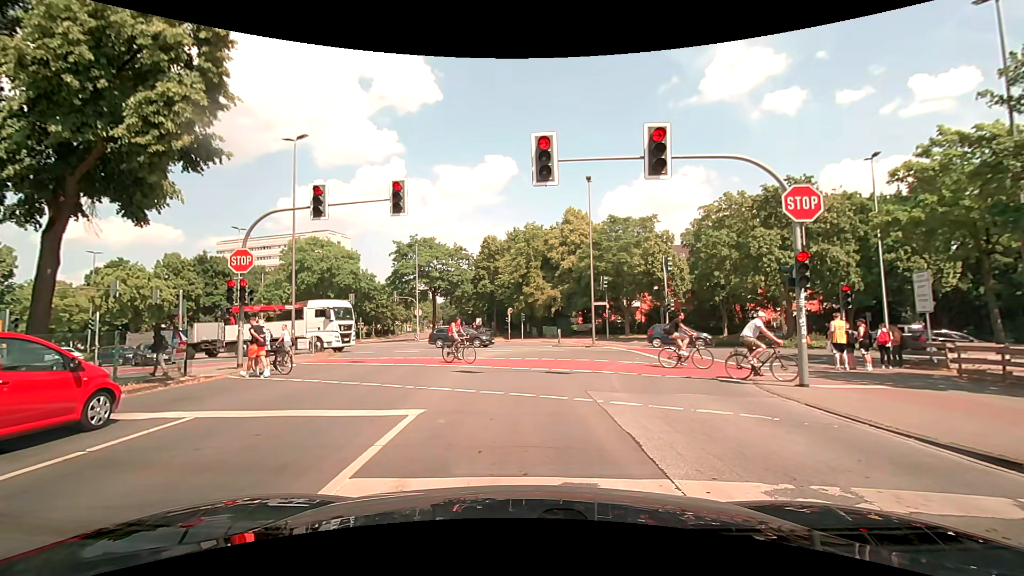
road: secondary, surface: asphalt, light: Day
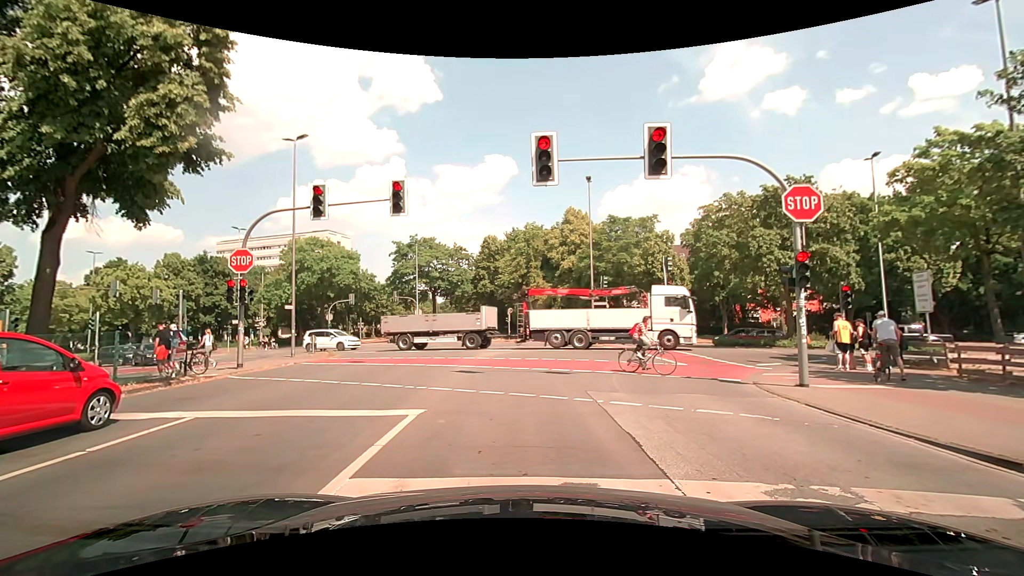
(0.0, 0.0) m; 0°
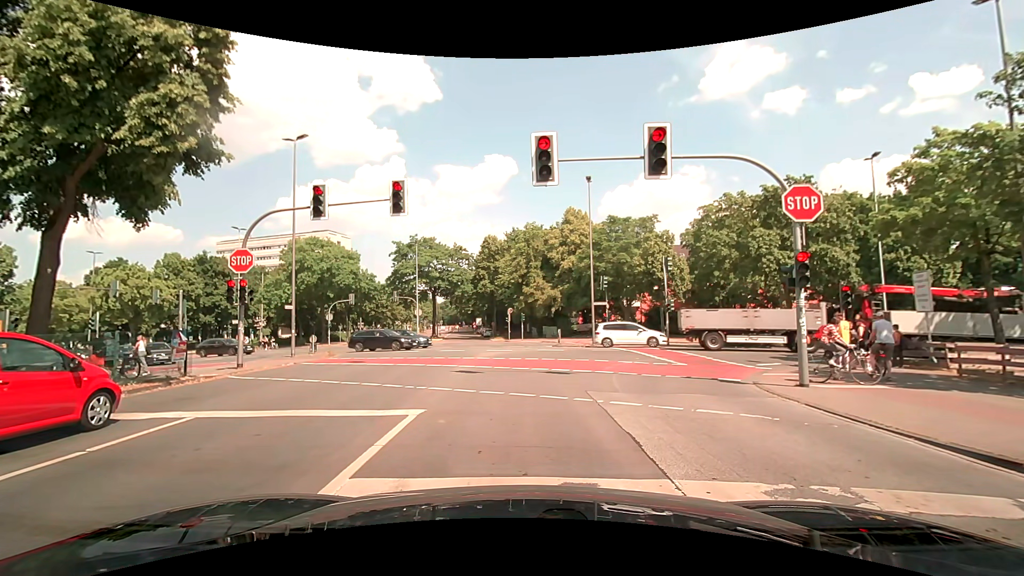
(0.0, 0.0) m; 0°
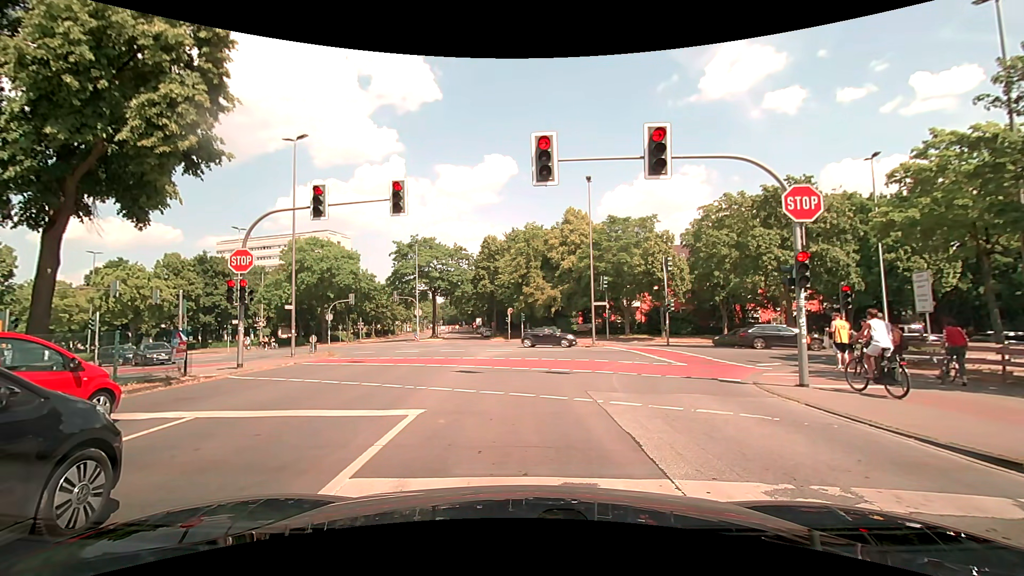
(0.0, 0.0) m; 0°
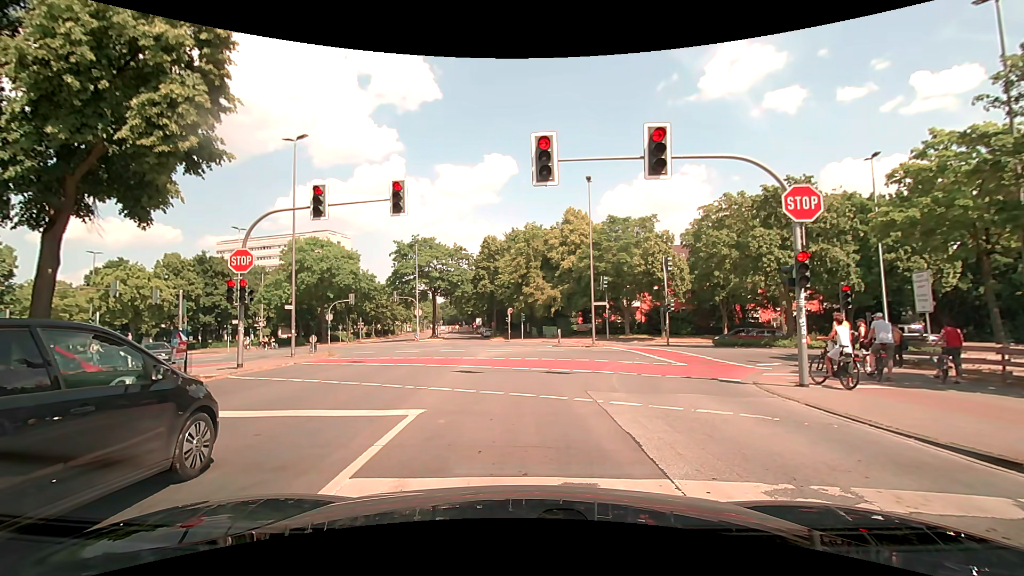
(0.0, 0.0) m; 0°
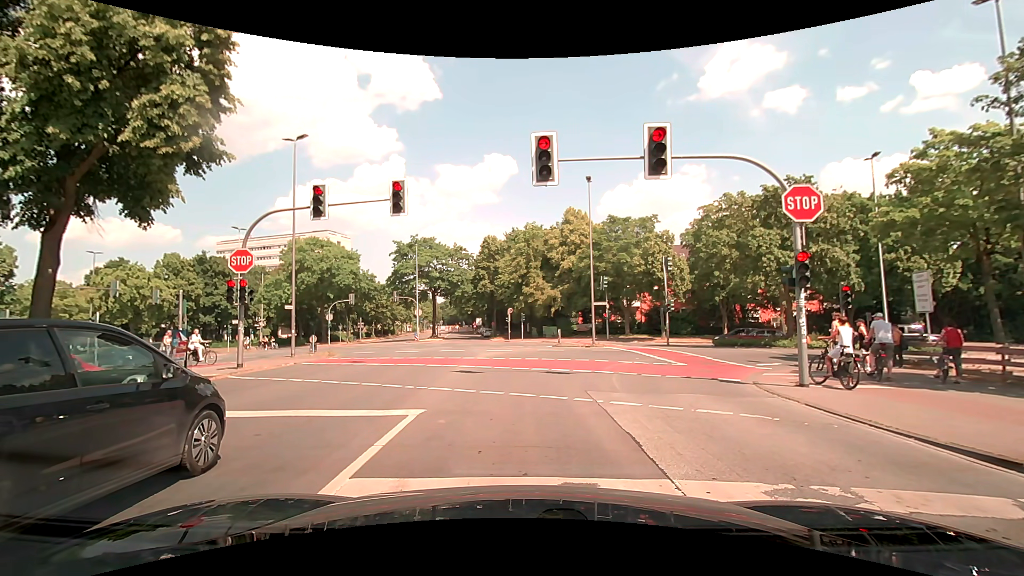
(0.0, 0.0) m; 0°
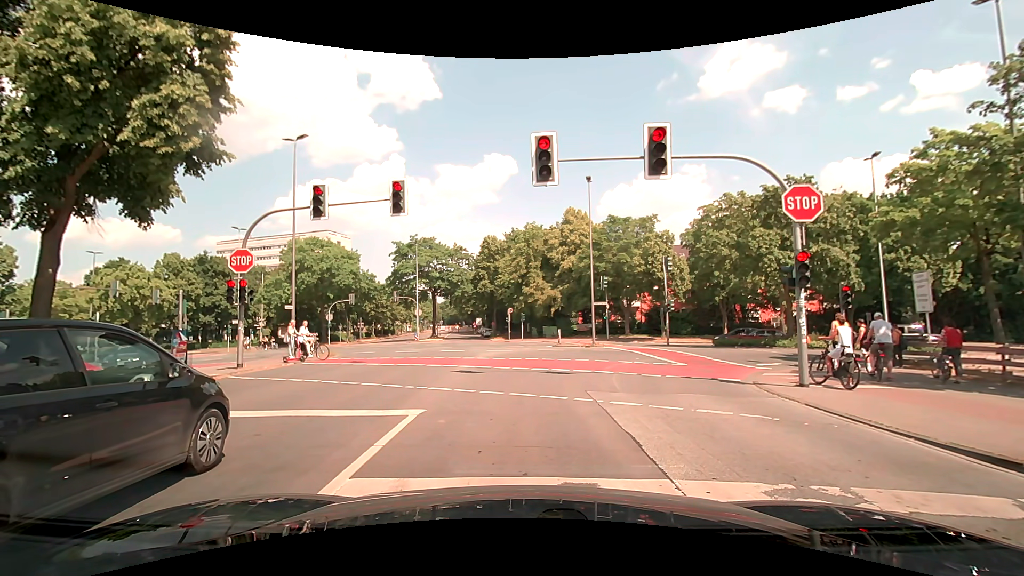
(0.0, 0.0) m; 0°
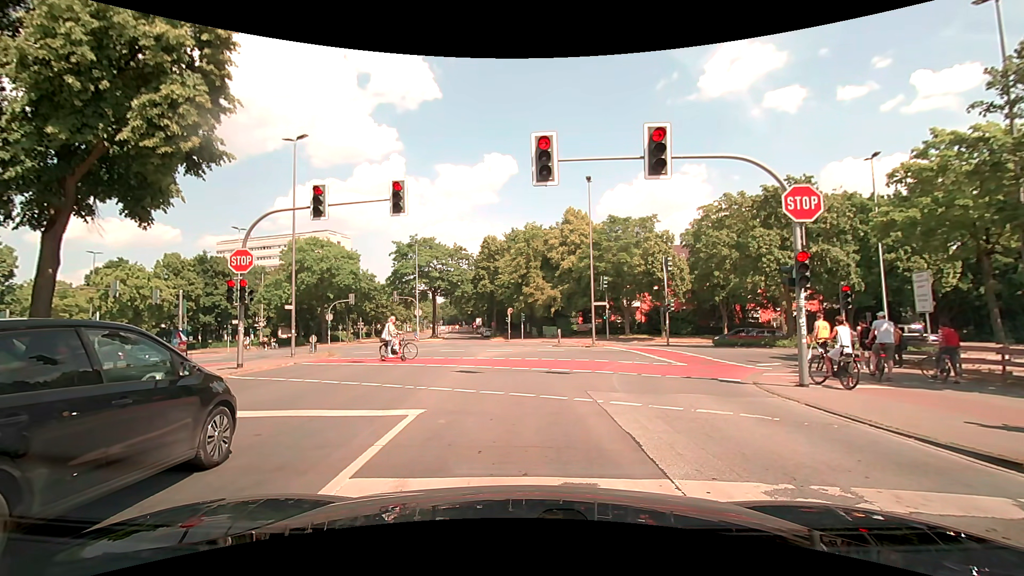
(0.0, 0.0) m; 0°
